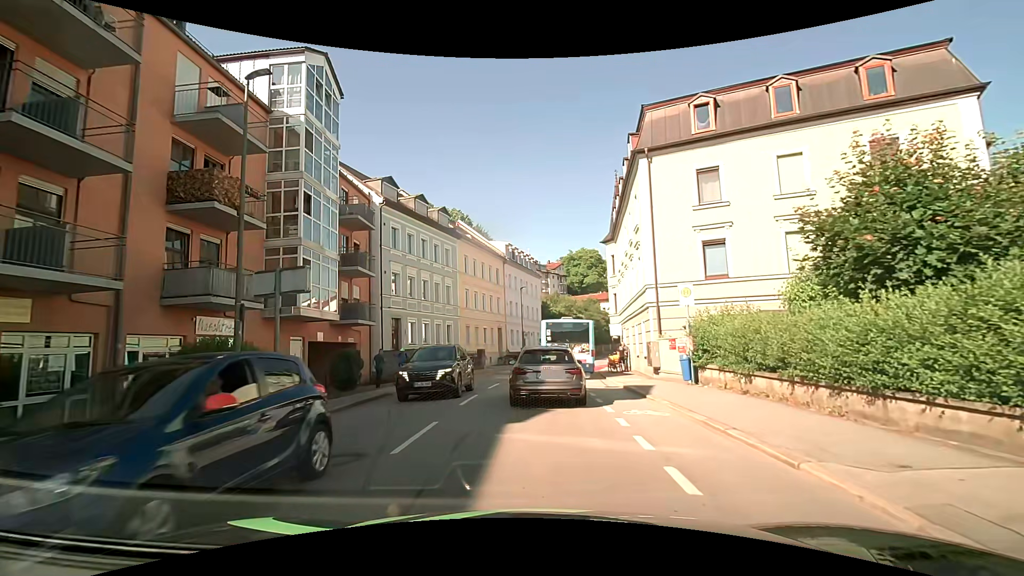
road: tertiary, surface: asphalt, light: Day
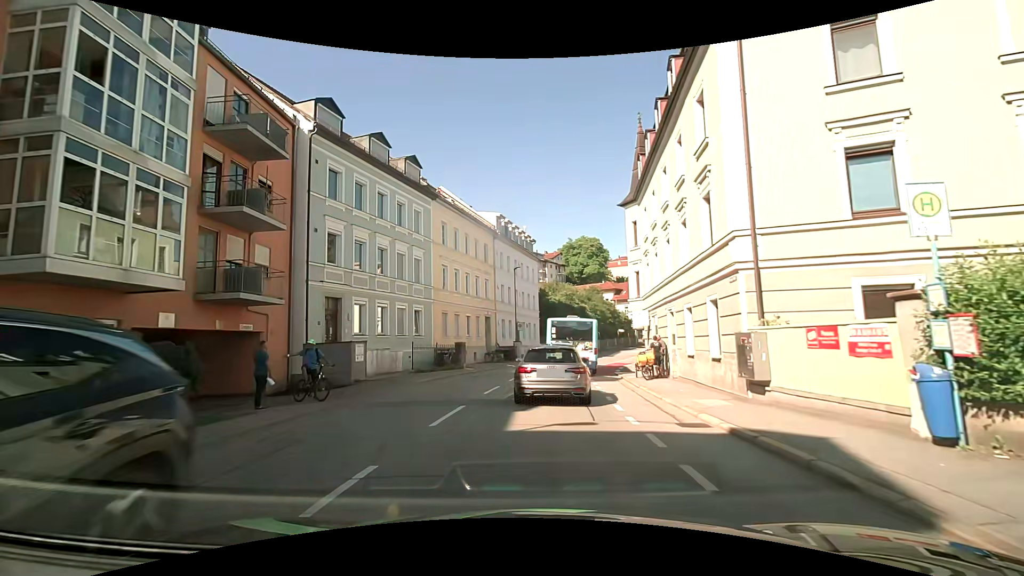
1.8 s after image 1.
(+0.1, +10.0) m; +1°
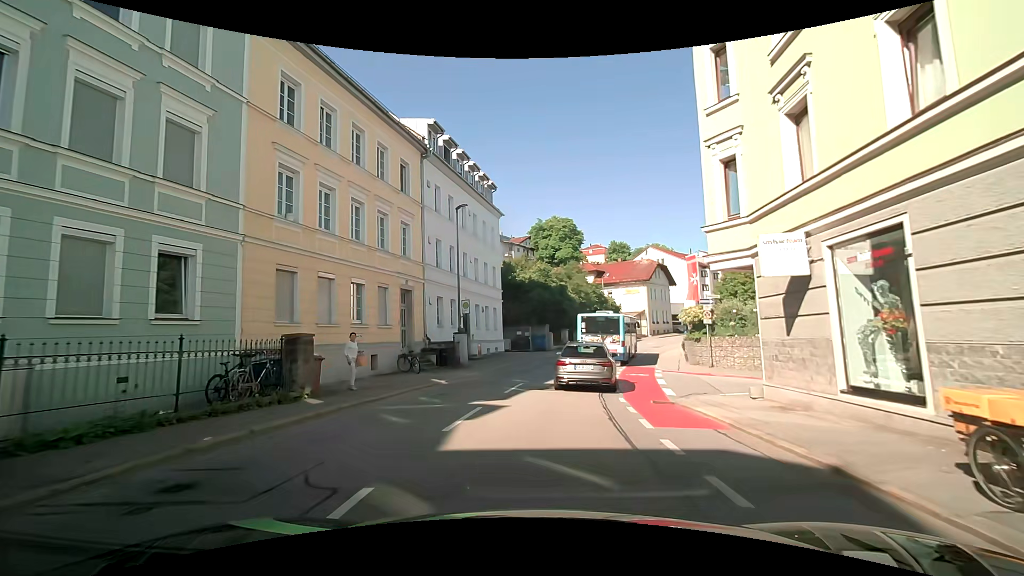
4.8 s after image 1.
(+0.2, +18.6) m; +4°
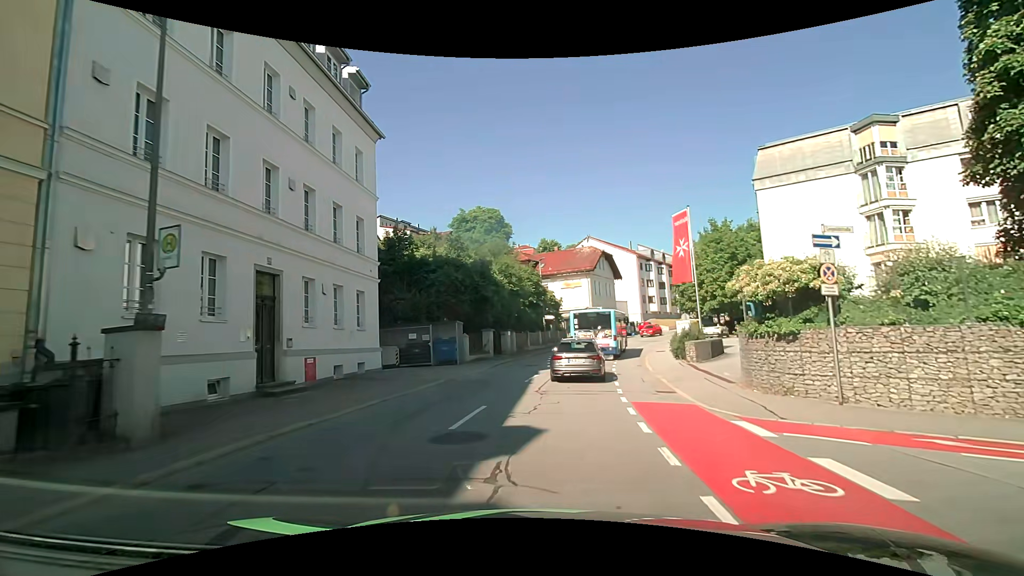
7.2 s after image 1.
(+0.7, +16.6) m; +7°
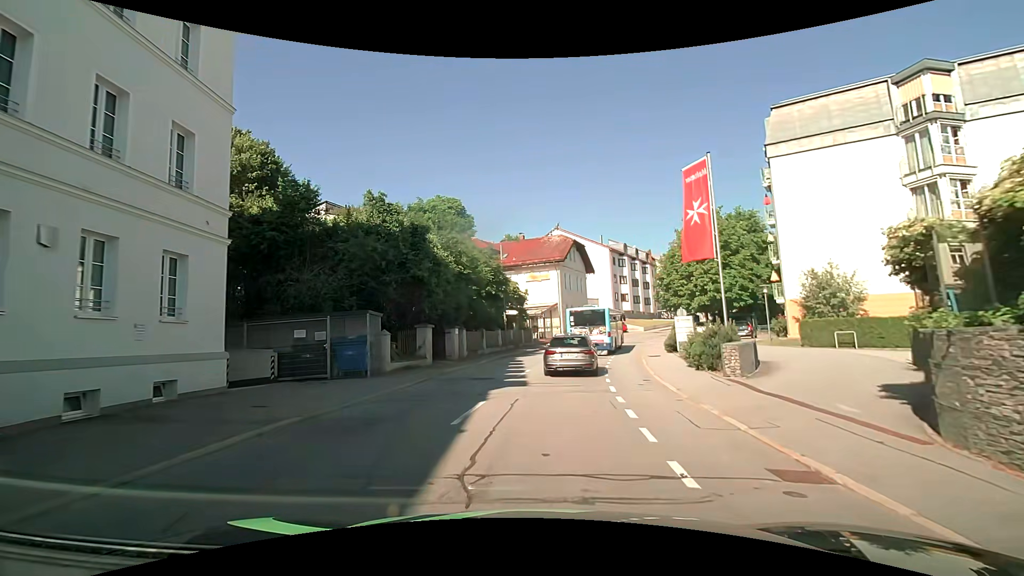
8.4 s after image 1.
(+0.2, +8.7) m; +3°
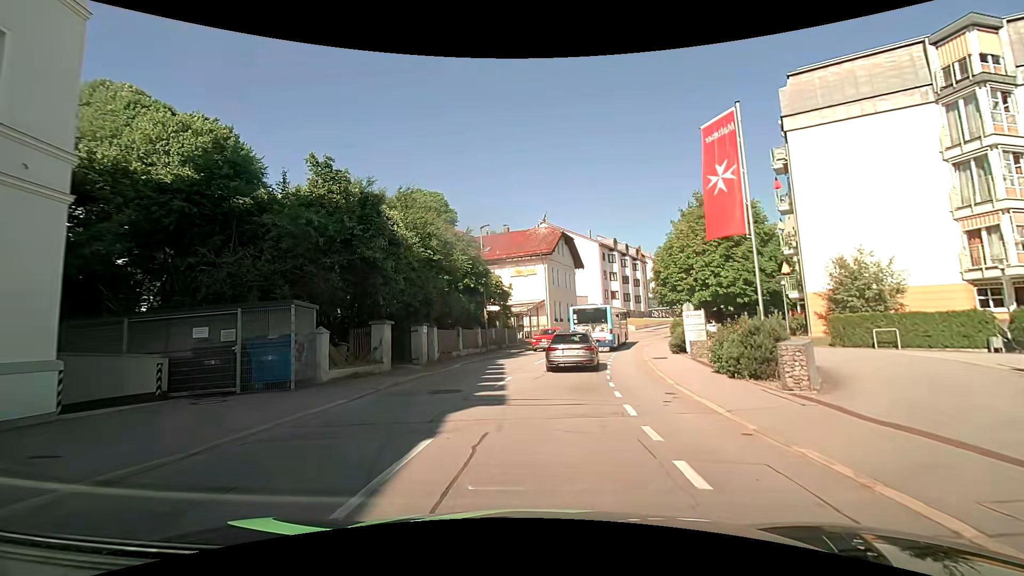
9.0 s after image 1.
(+0.1, +4.3) m; +2°
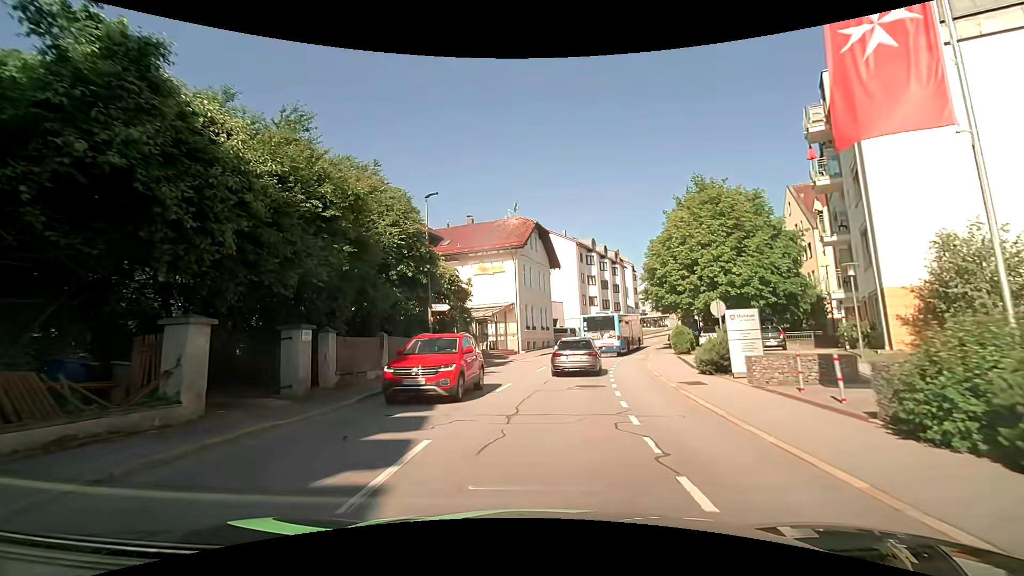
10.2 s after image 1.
(+0.2, +8.7) m; +4°
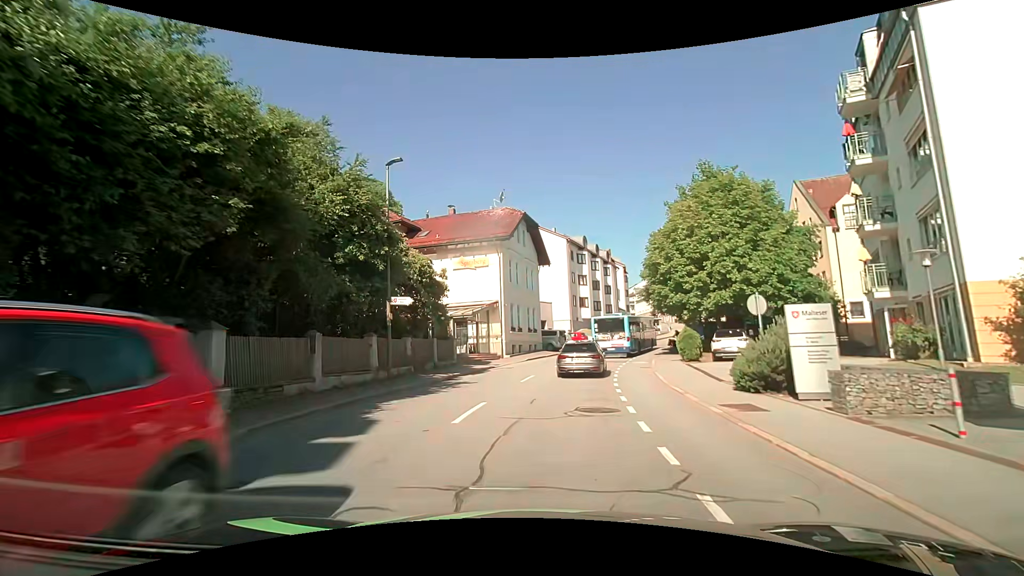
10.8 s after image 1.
(0.0, +4.4) m; 0°
(0, +10) (+1, +20) (+3, +30) (+6, +39) (+11, +48) (+16, +57) (+21, +65) (+26, +74) (+30, +83) (+32, +93) m
